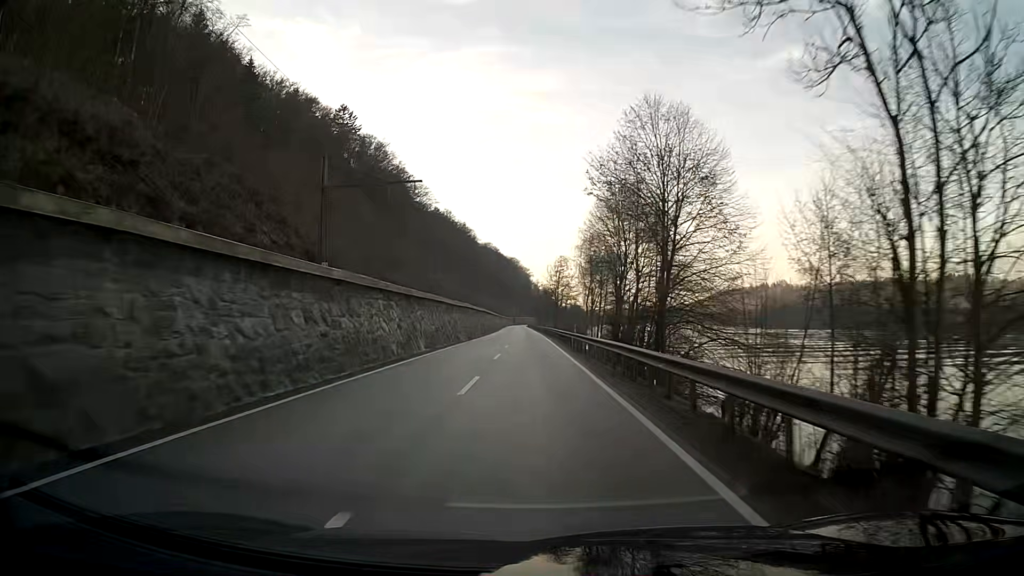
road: primary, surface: asphalt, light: Day
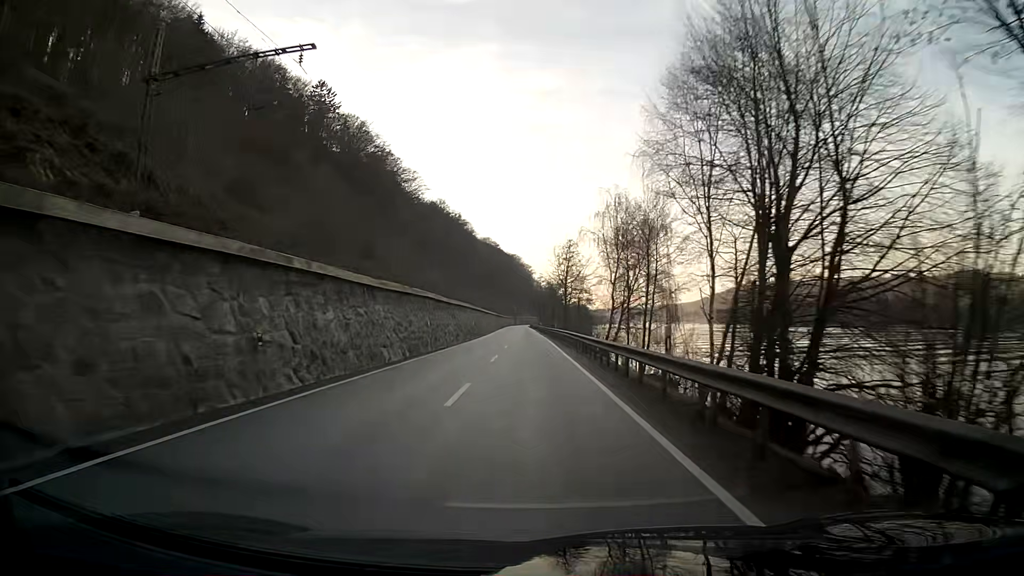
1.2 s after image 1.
(-0.1, +25.7) m; 0°
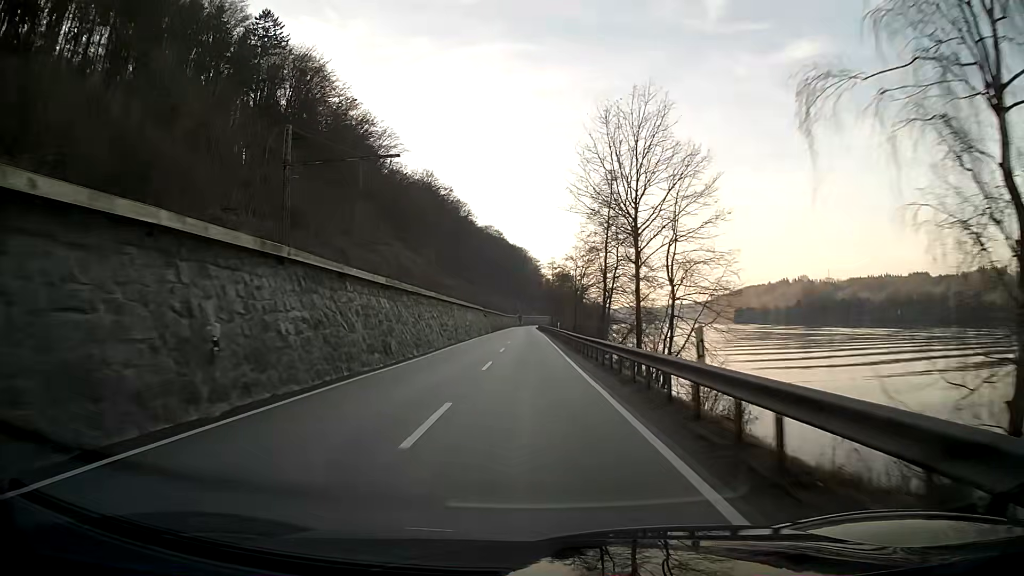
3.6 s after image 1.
(-0.3, +51.5) m; -1°
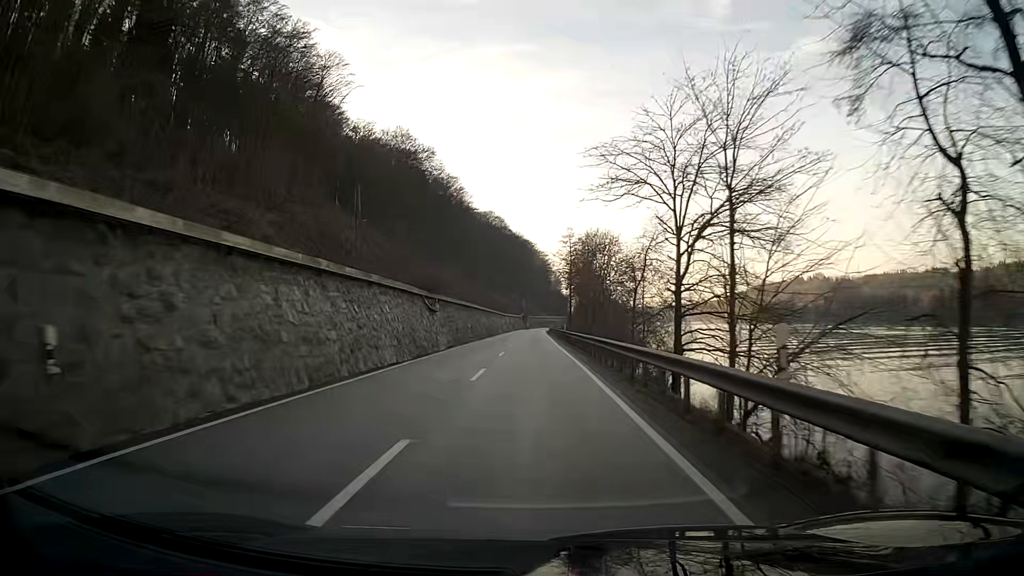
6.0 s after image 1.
(-0.2, +51.5) m; -1°
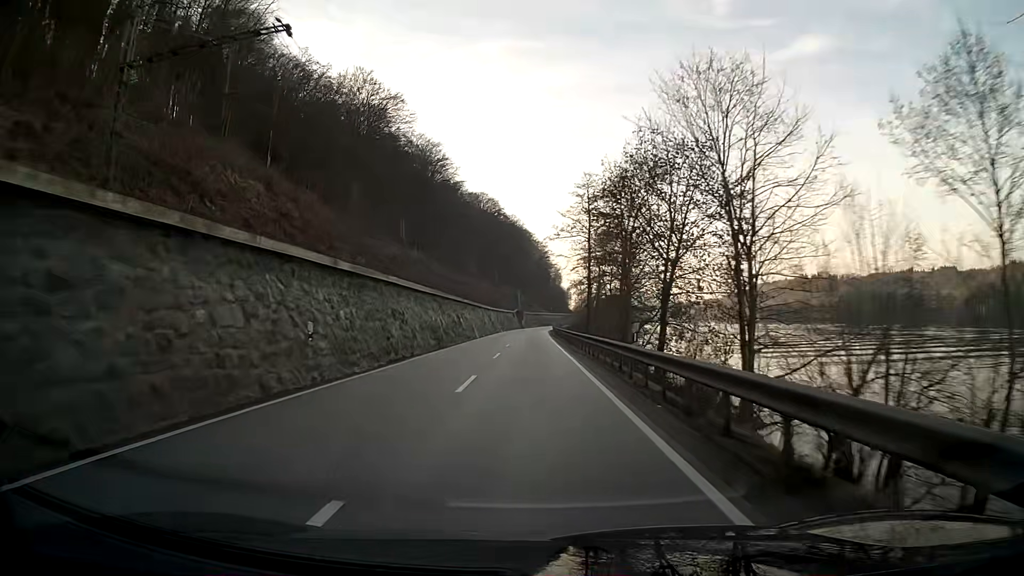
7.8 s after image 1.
(+0.1, +38.7) m; 0°
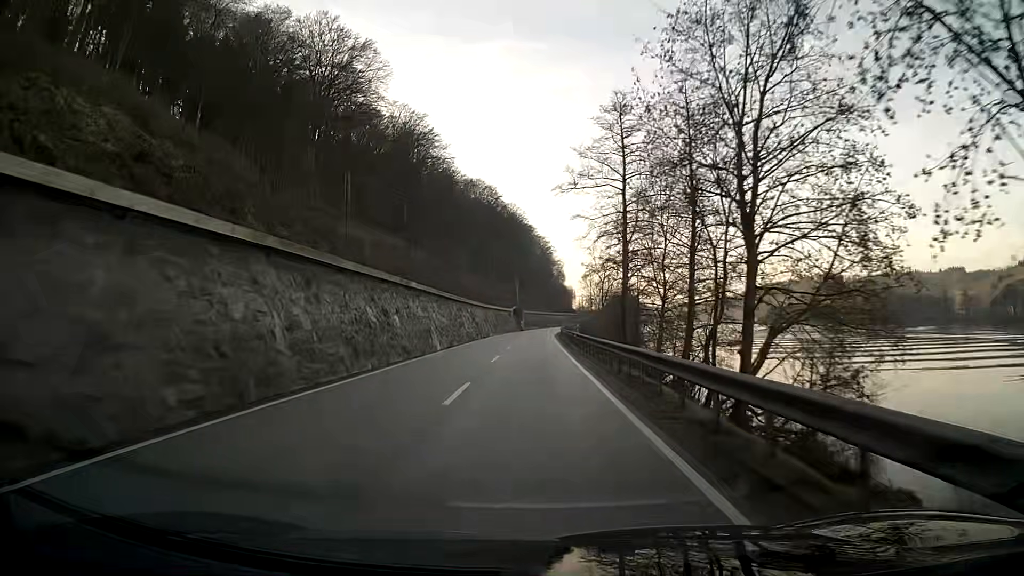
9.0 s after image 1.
(0.0, +25.8) m; 0°
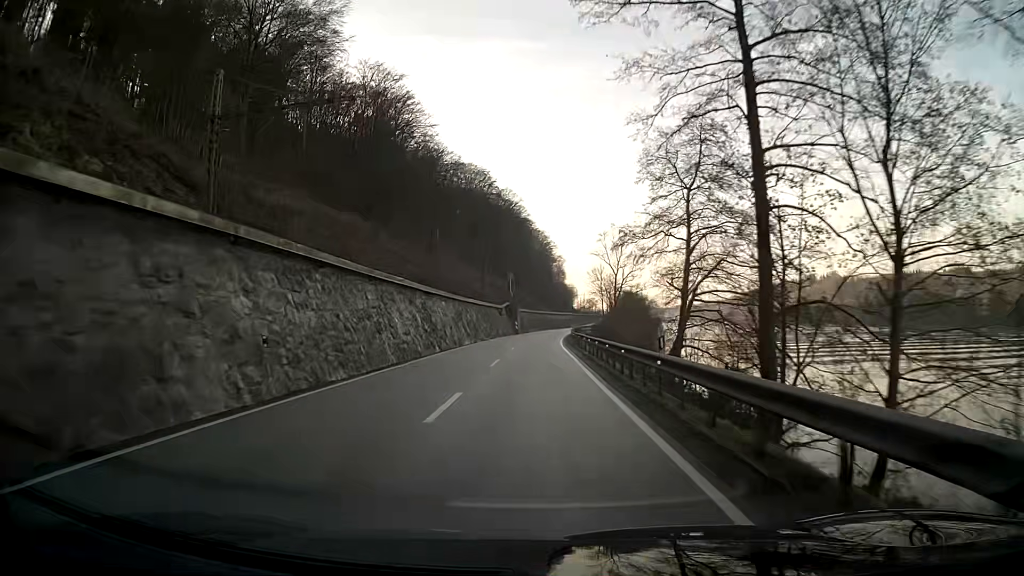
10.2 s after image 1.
(0.0, +25.8) m; 0°
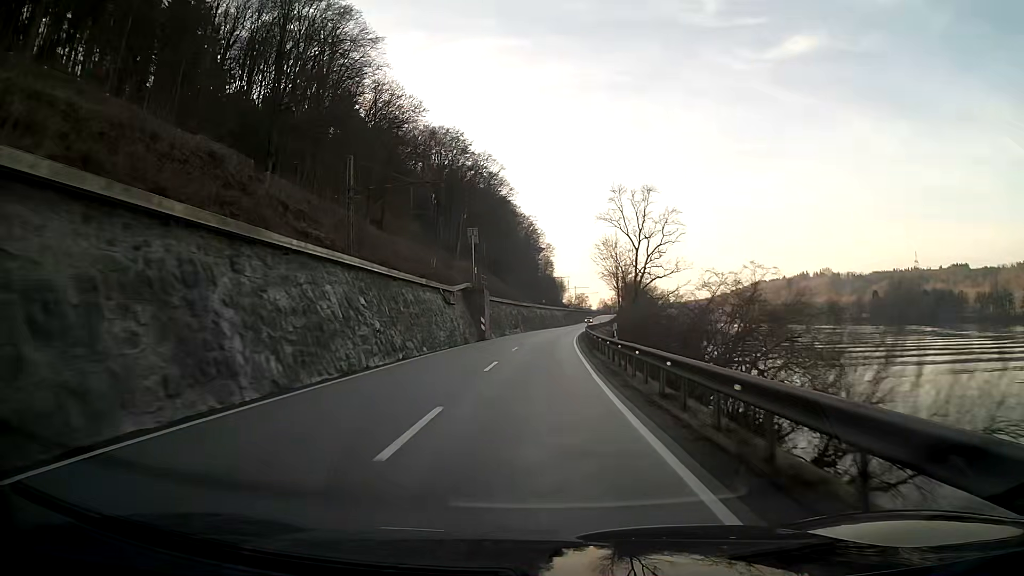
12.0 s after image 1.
(+0.3, +38.7) m; +1°
